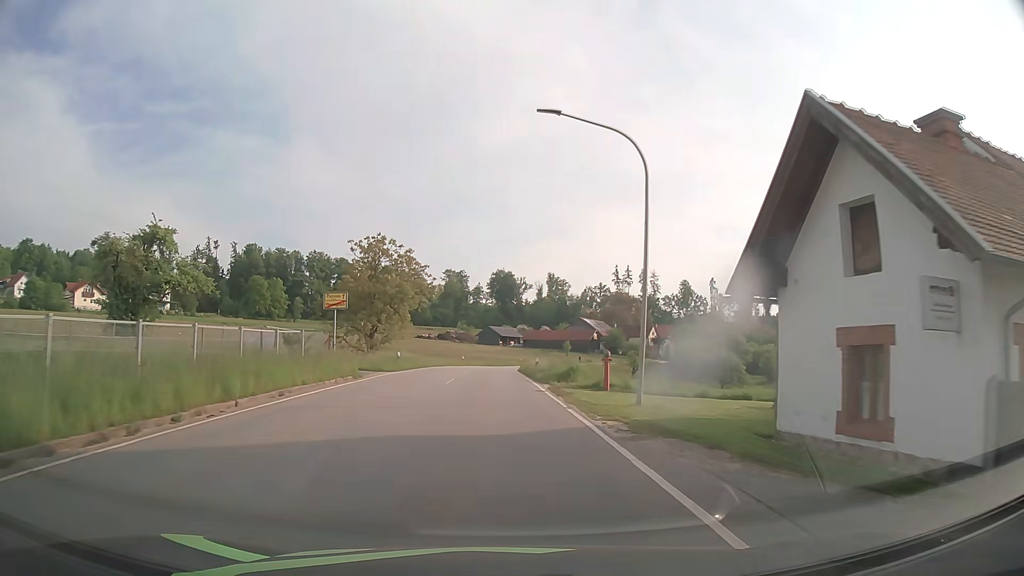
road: tertiary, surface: asphalt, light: Day
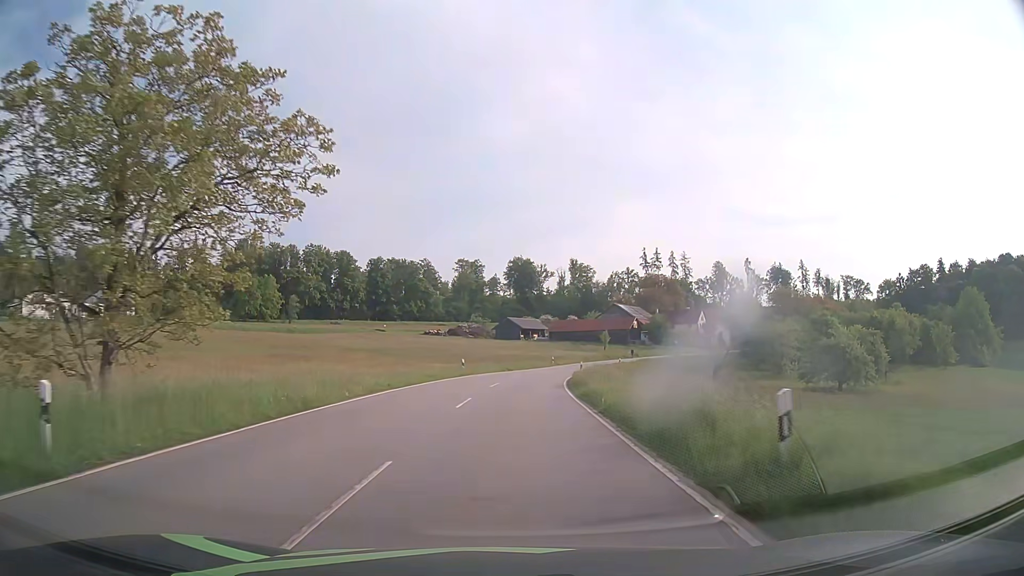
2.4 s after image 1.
(-0.7, +32.3) m; -2°
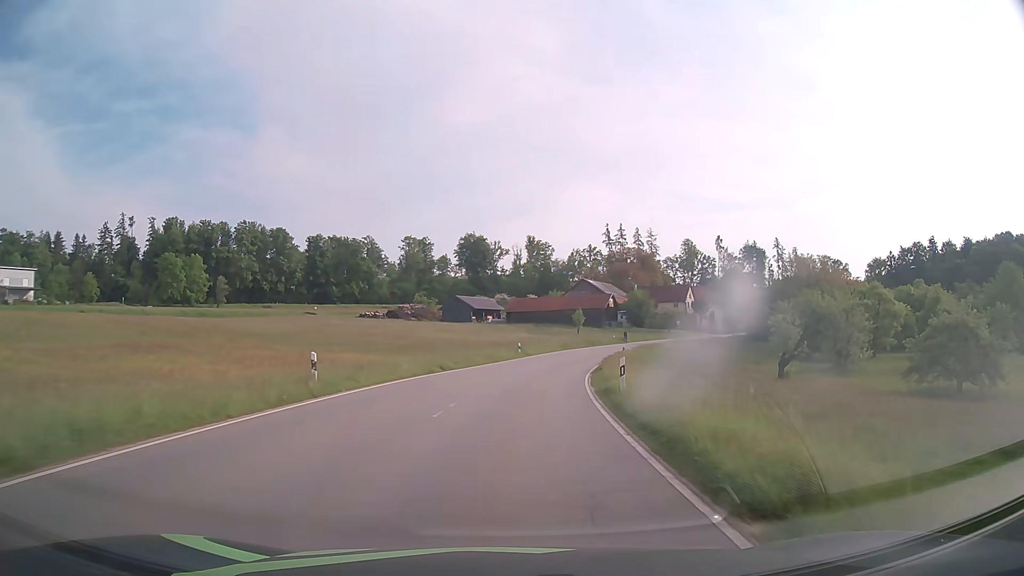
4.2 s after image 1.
(+0.7, +28.3) m; +4°
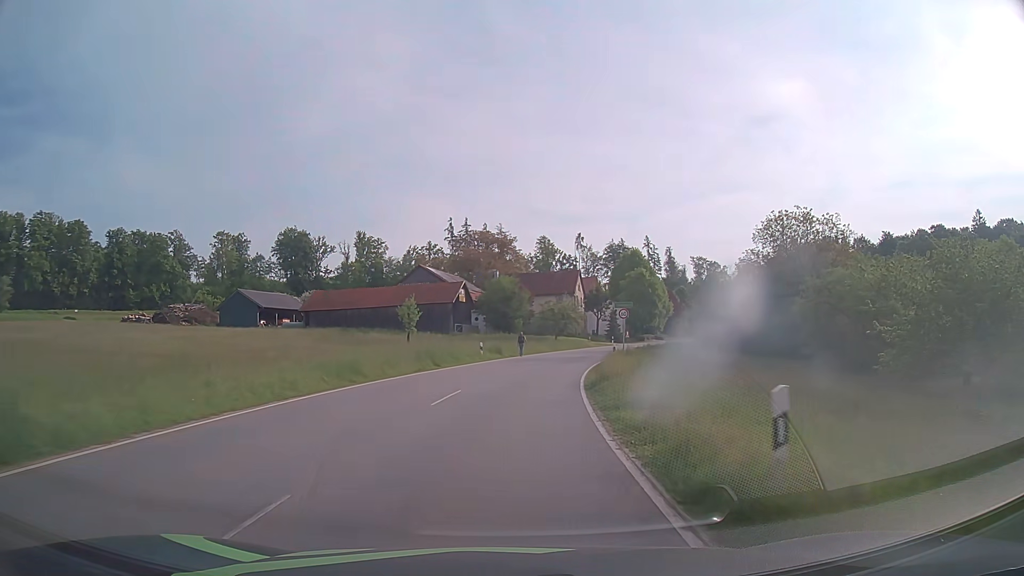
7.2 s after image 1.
(+5.2, +45.5) m; +14°
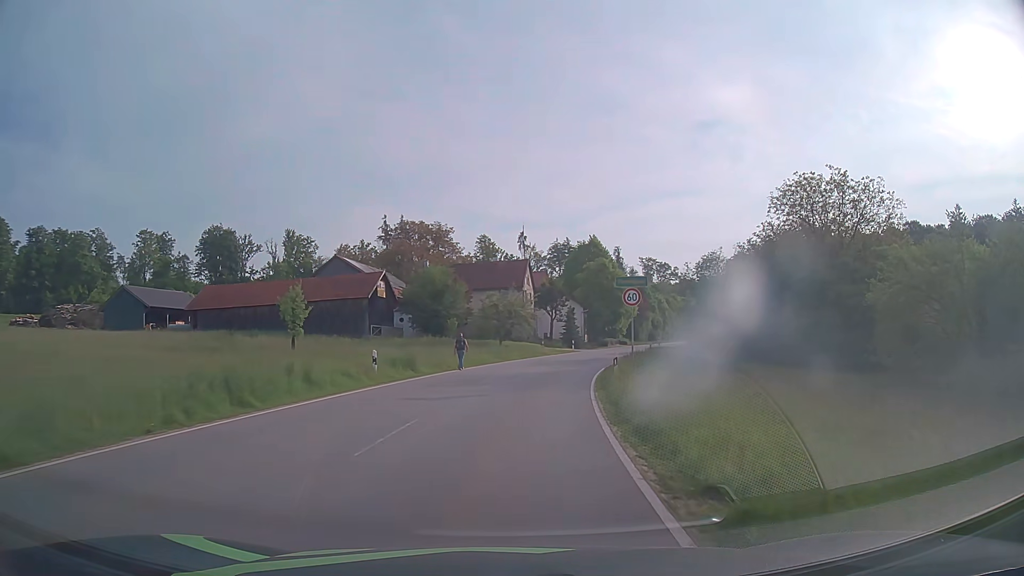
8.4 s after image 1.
(+0.8, +17.9) m; +5°
(0, +10) (+1, +20) (+3, +30) (+5, +40) (+7, +49) (+10, +59) (+14, +68) (+17, +78) (+21, +87) (+25, +96) m
